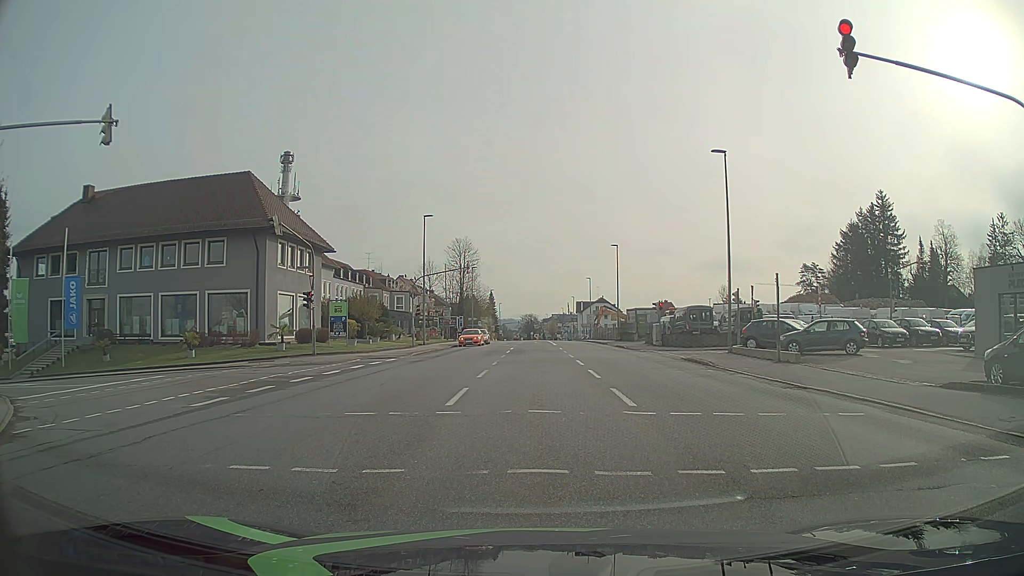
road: tertiary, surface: asphalt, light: Day
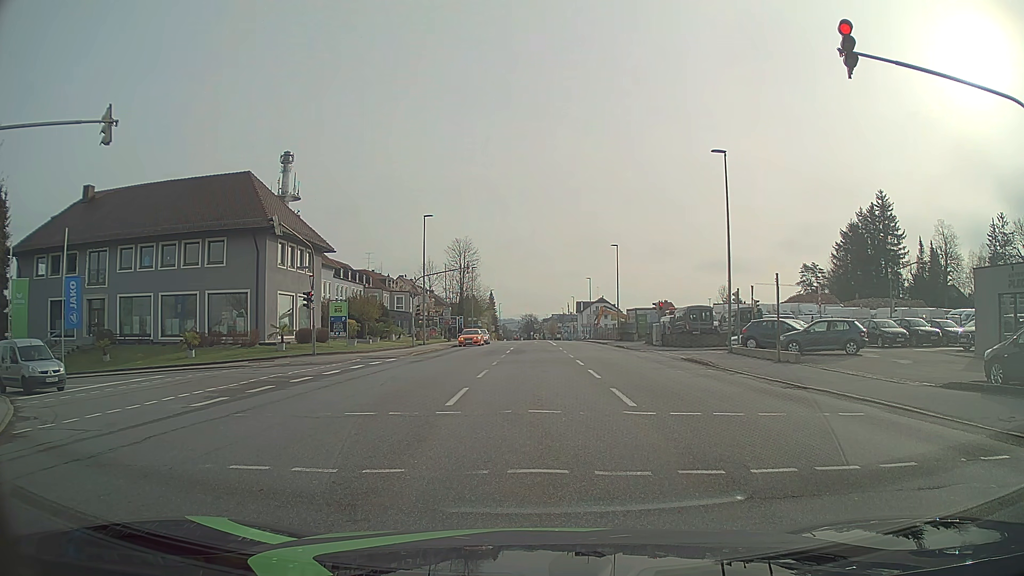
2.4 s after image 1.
(0.0, 0.0) m; 0°
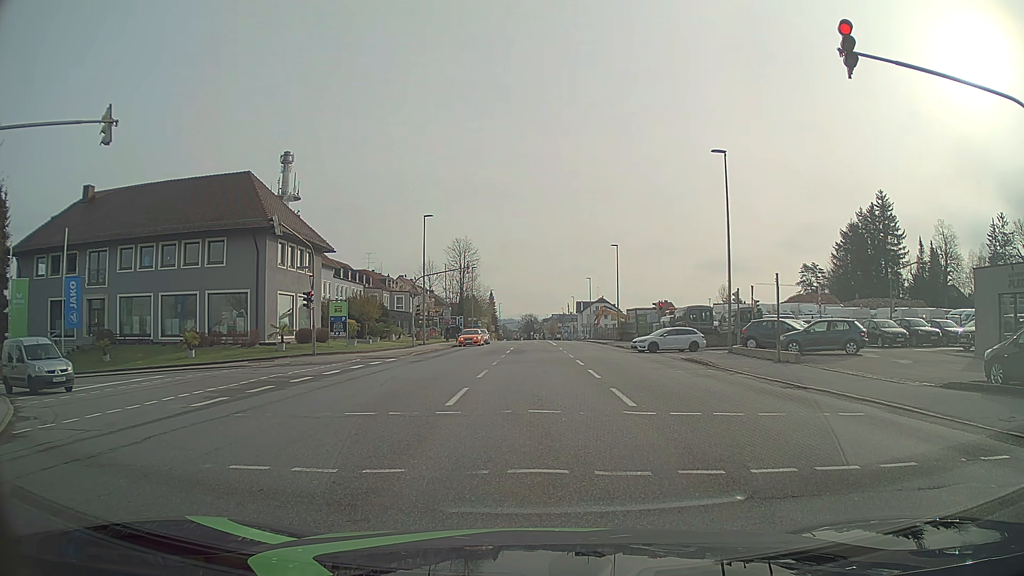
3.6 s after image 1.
(0.0, 0.0) m; 0°
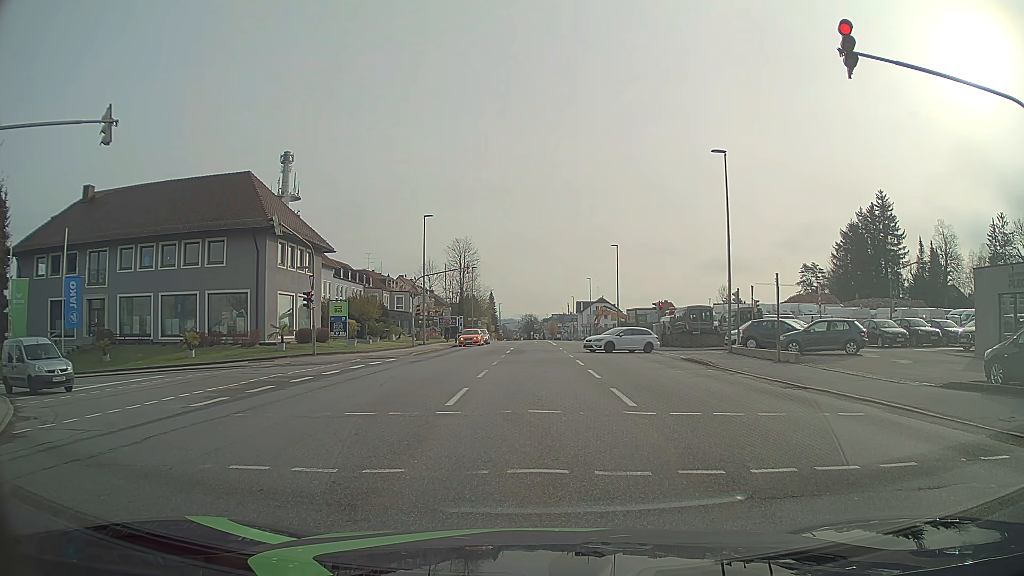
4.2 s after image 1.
(0.0, 0.0) m; 0°
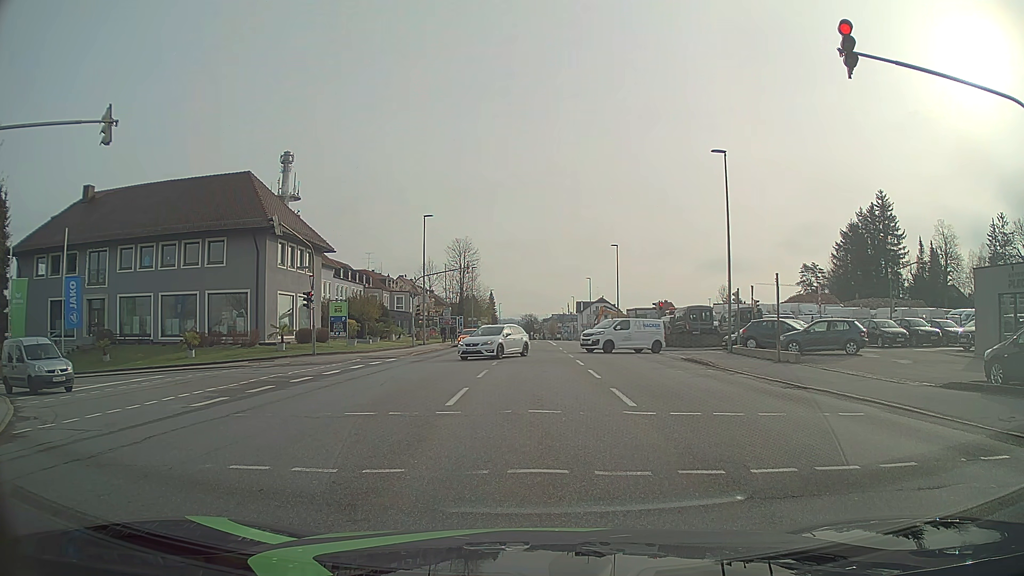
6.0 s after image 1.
(0.0, 0.0) m; 0°
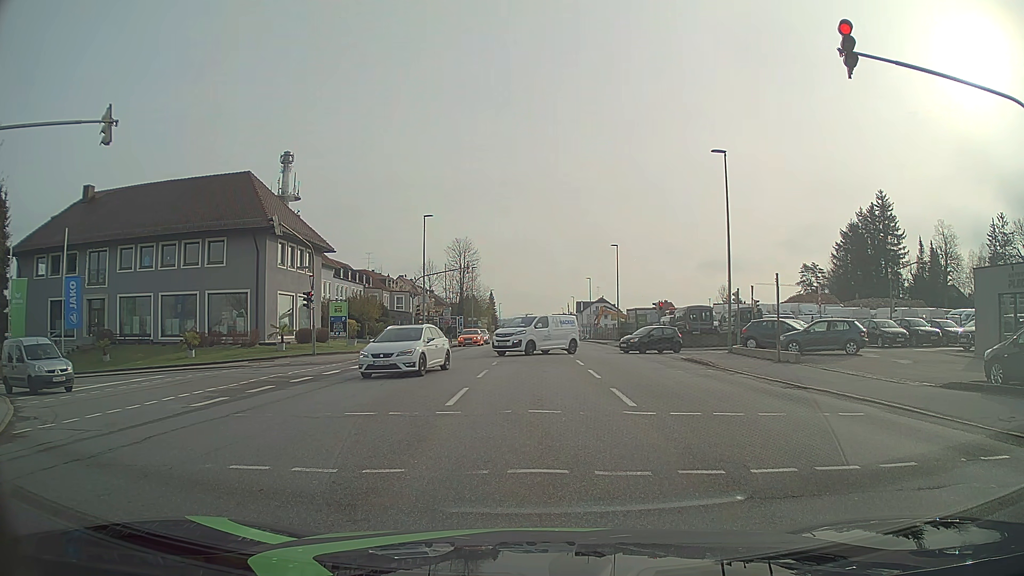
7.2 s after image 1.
(0.0, 0.0) m; 0°
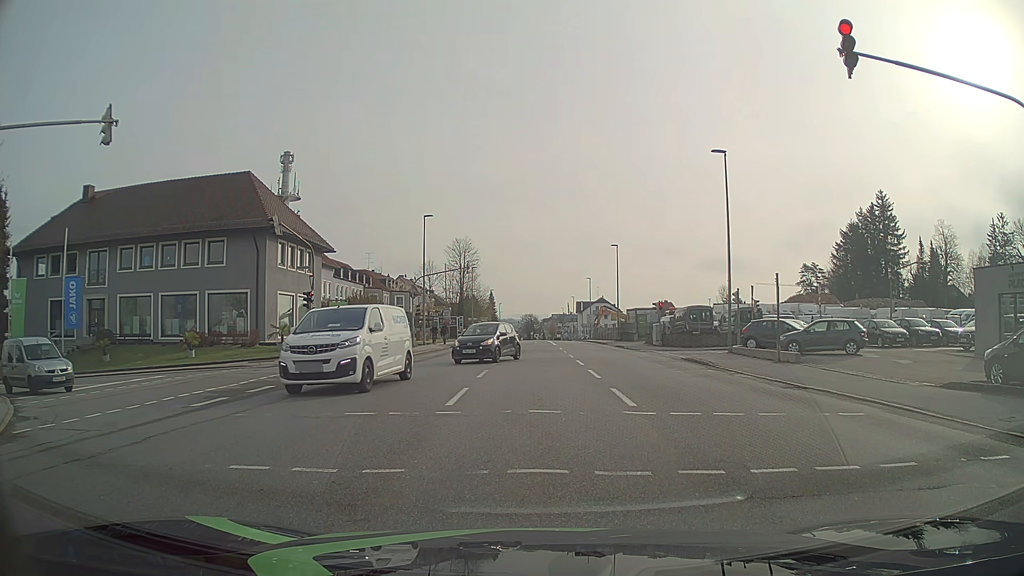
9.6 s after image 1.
(0.0, 0.0) m; 0°
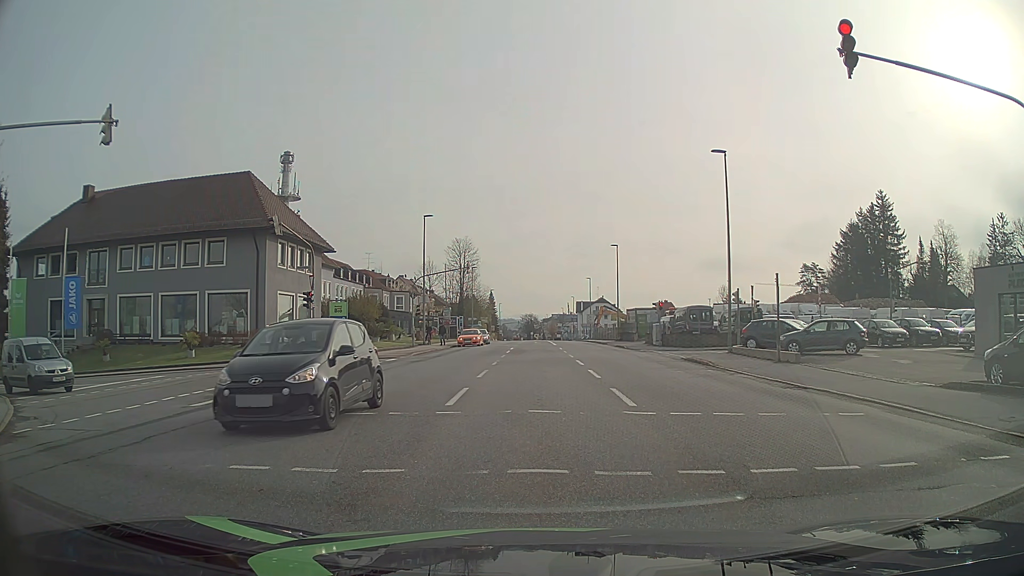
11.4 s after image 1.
(0.0, 0.0) m; 0°
